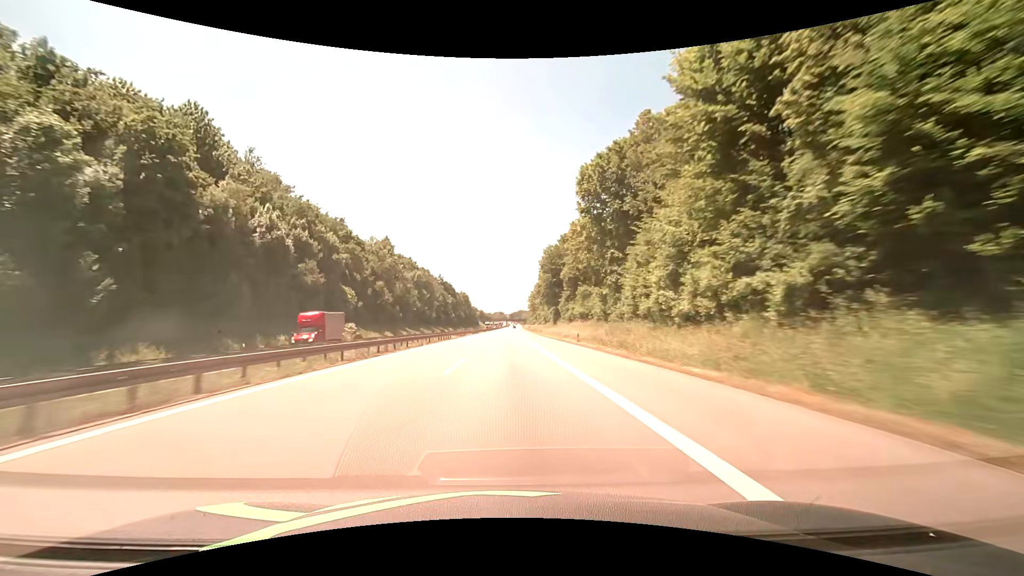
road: motorway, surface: asphalt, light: Day
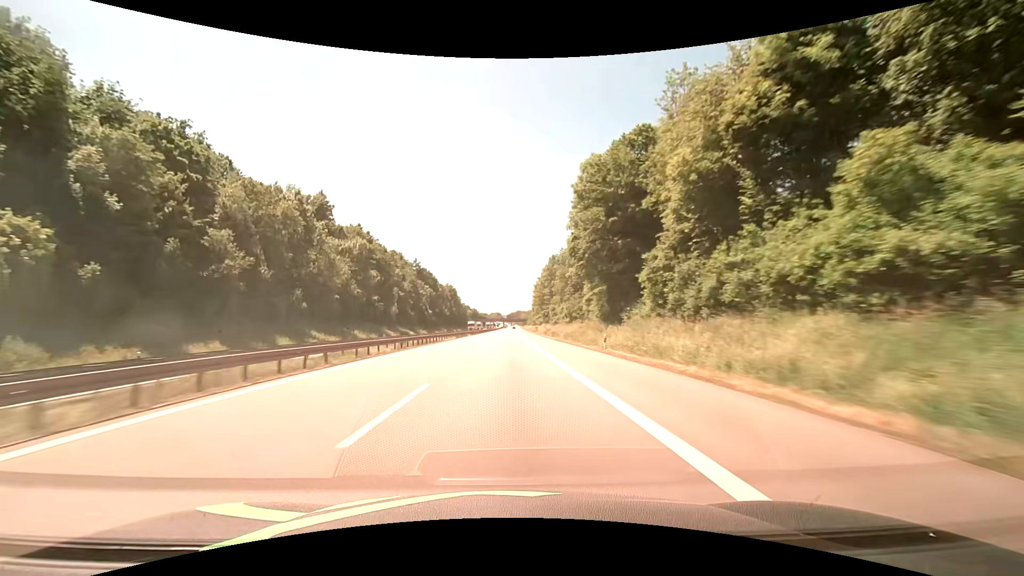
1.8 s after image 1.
(+0.1, +61.8) m; 0°
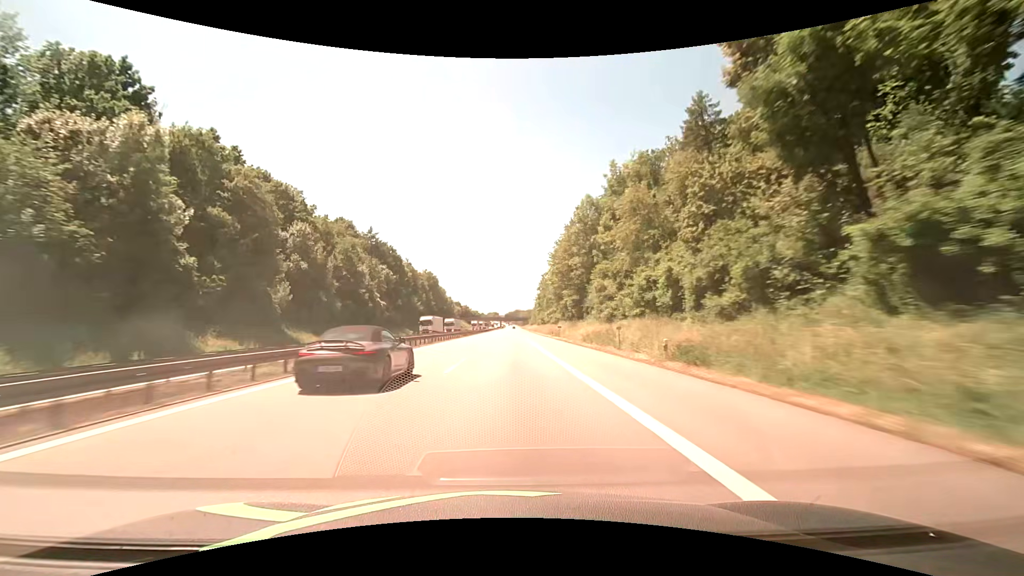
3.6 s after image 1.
(0.0, +61.8) m; 0°
(0, +10) (0, +20) (0, +30) (0, +40) (0, +50) (0, +60) (0, +70) (0, +80) (+1, +90) (+1, +100) m
